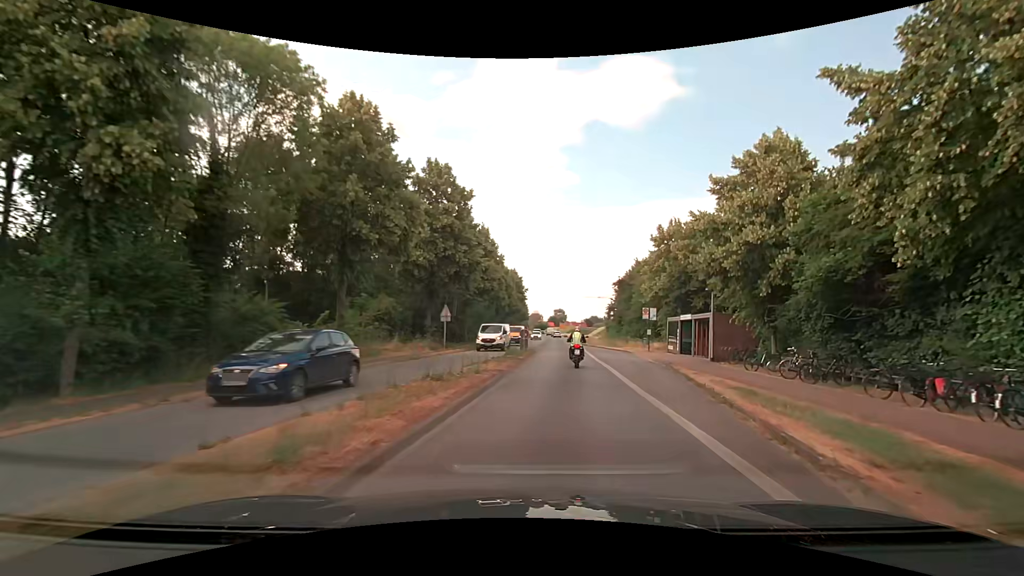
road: primary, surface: asphalt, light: Day
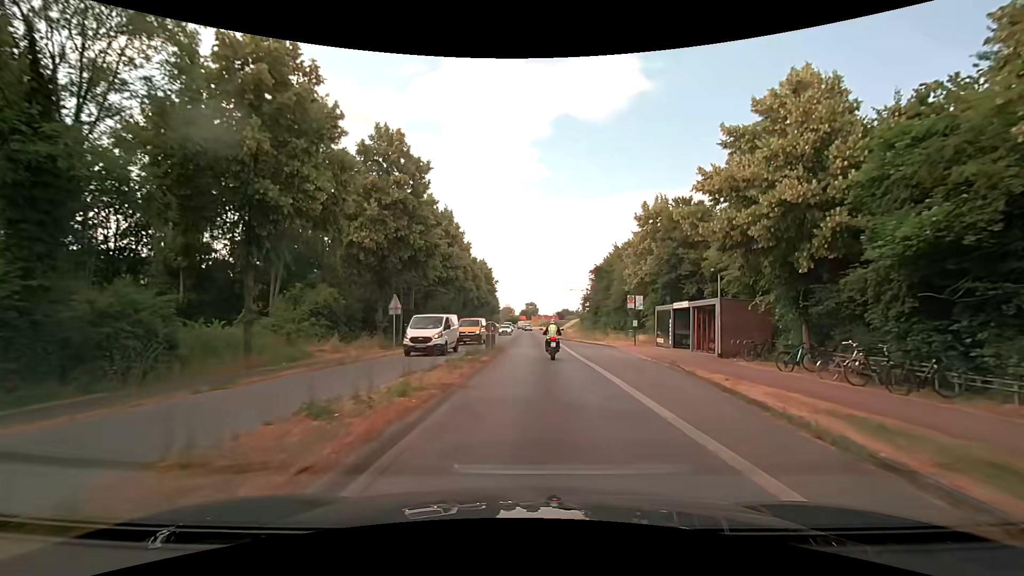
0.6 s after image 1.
(+0.2, +5.9) m; +3°
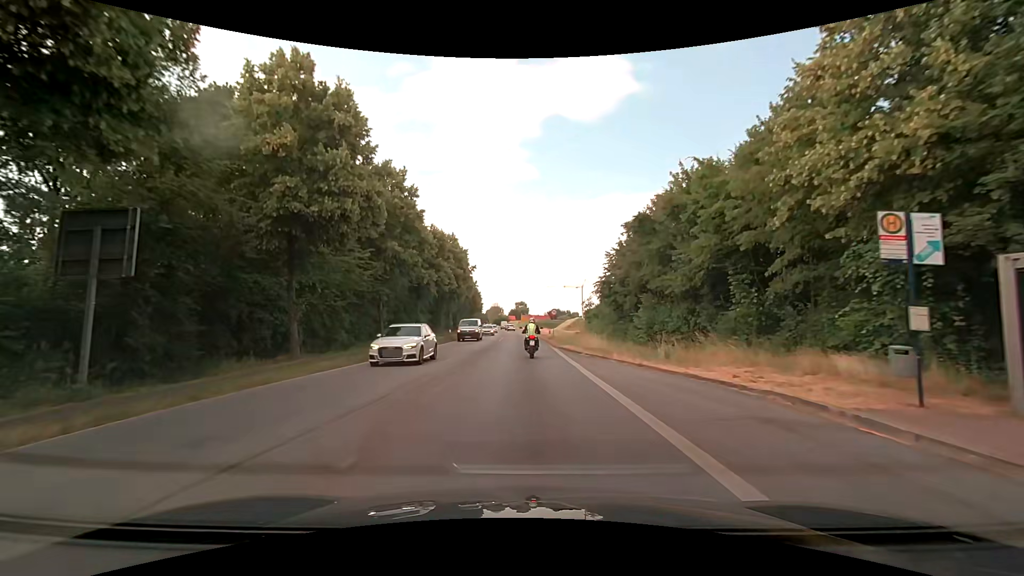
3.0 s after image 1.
(+0.9, +27.5) m; +1°
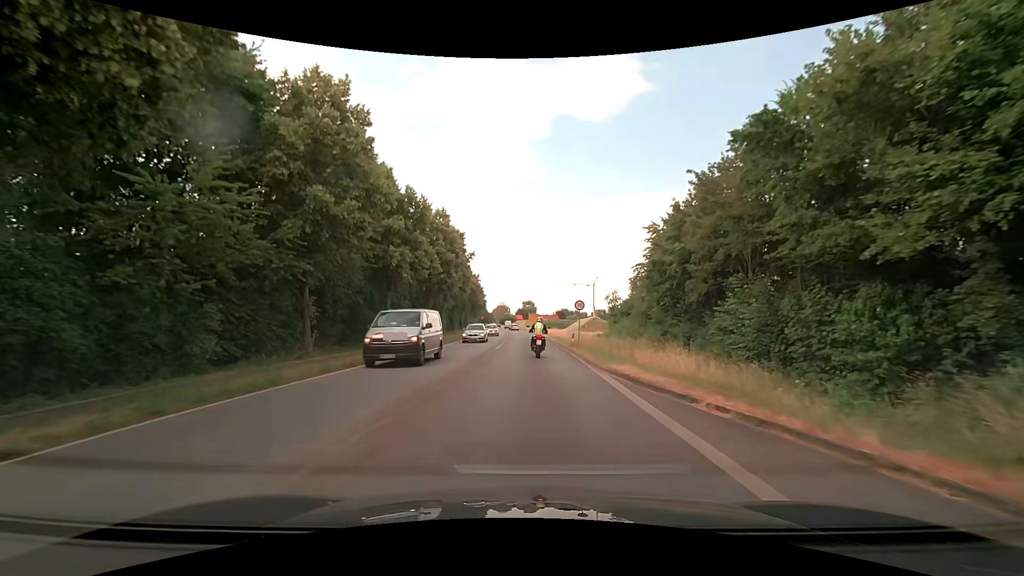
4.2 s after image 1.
(-0.1, +15.1) m; 0°
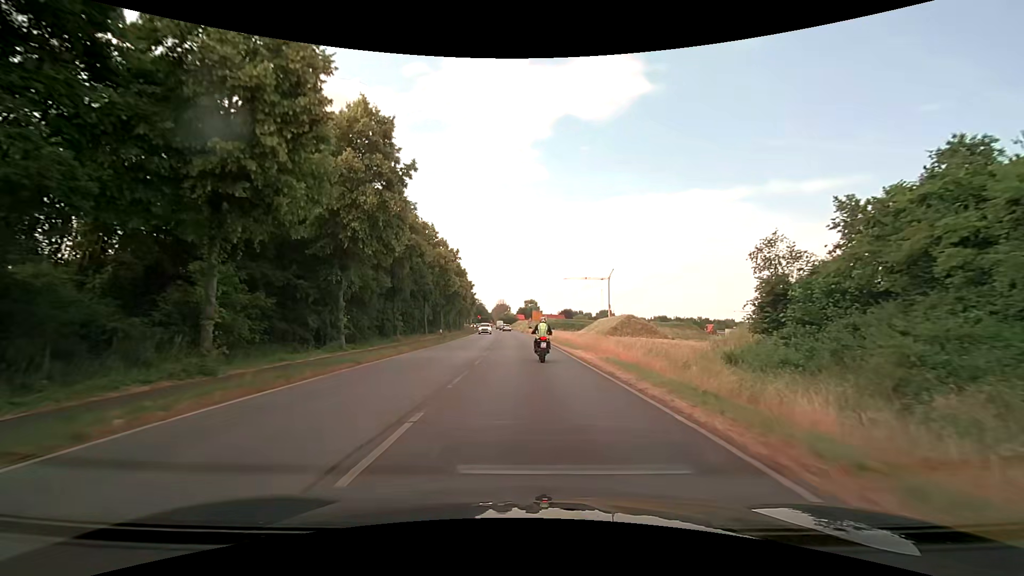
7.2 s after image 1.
(-0.2, +38.9) m; 0°
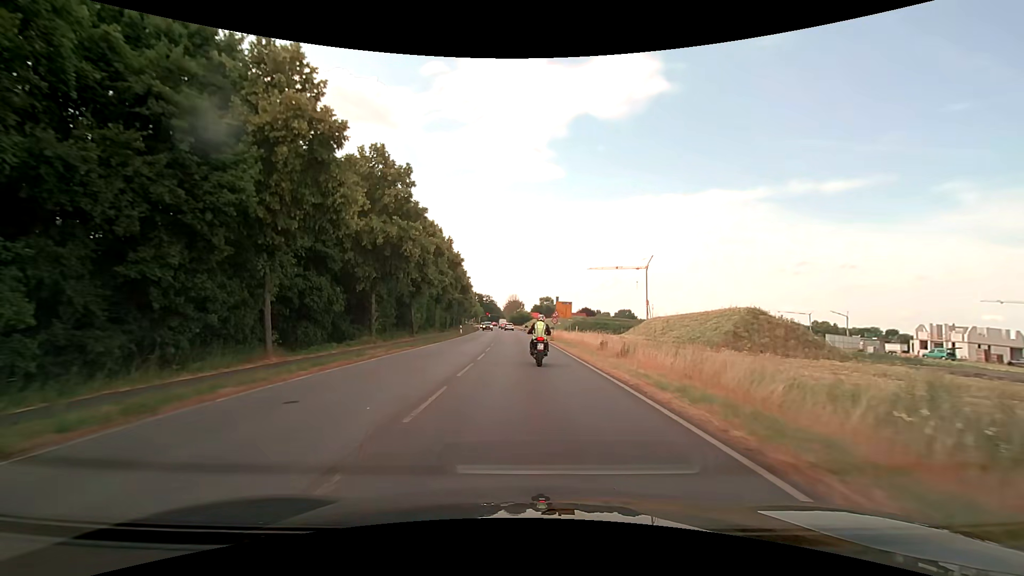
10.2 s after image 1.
(-0.6, +40.2) m; -2°
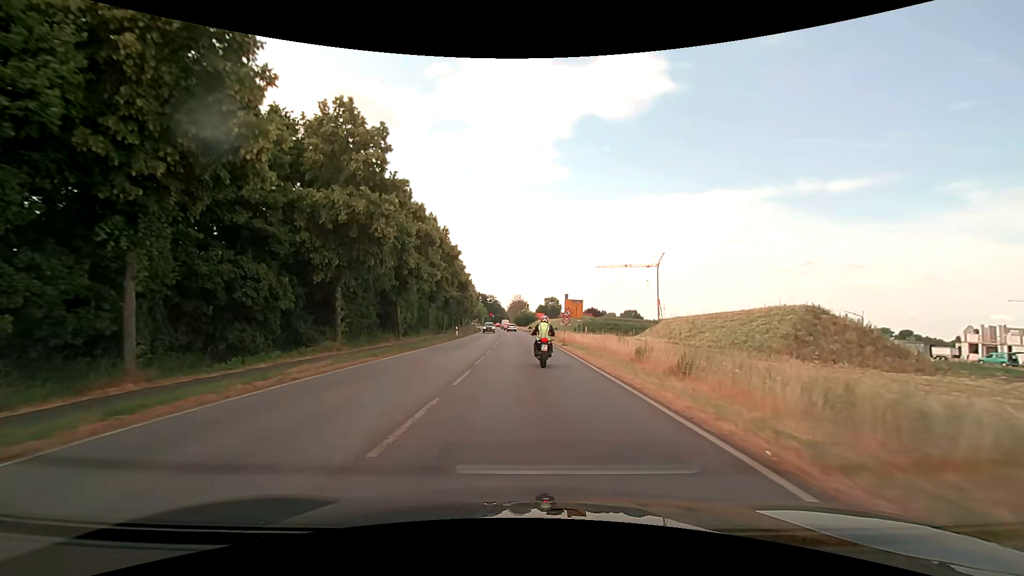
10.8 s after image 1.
(-0.1, +7.7) m; -1°
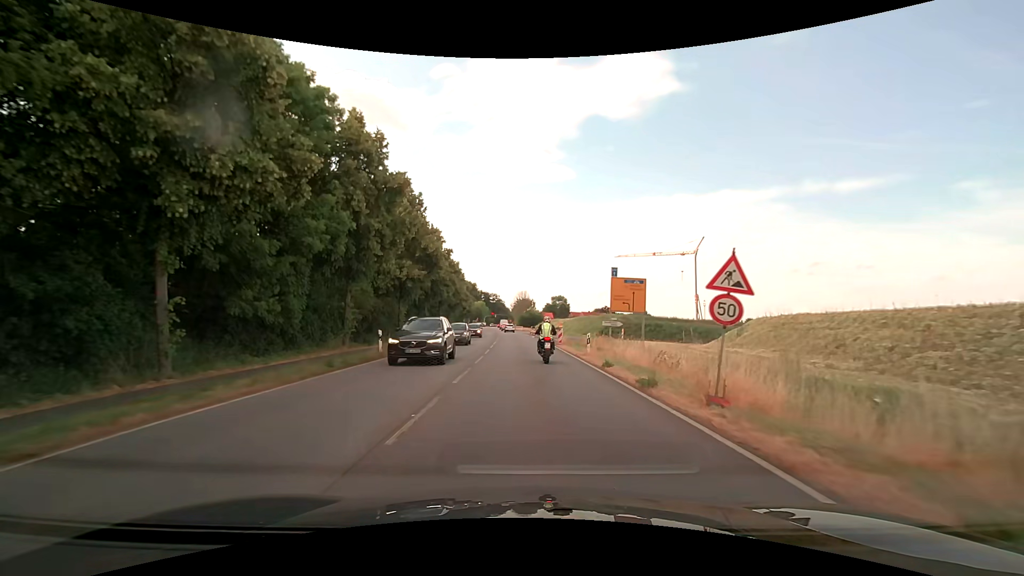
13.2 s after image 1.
(-0.2, +29.7) m; -1°
(0, +10) (0, +20) (0, +30) (0, +40) (-1, +50) (-1, +60) (-1, +70) (-2, +80) (-2, +90) (-3, +100) m
